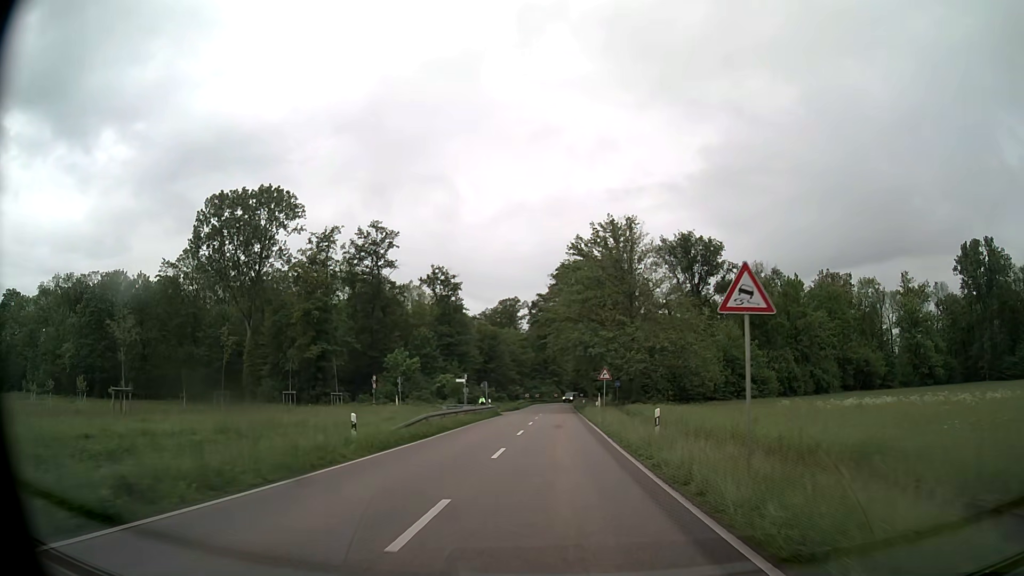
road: secondary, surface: asphalt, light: Day
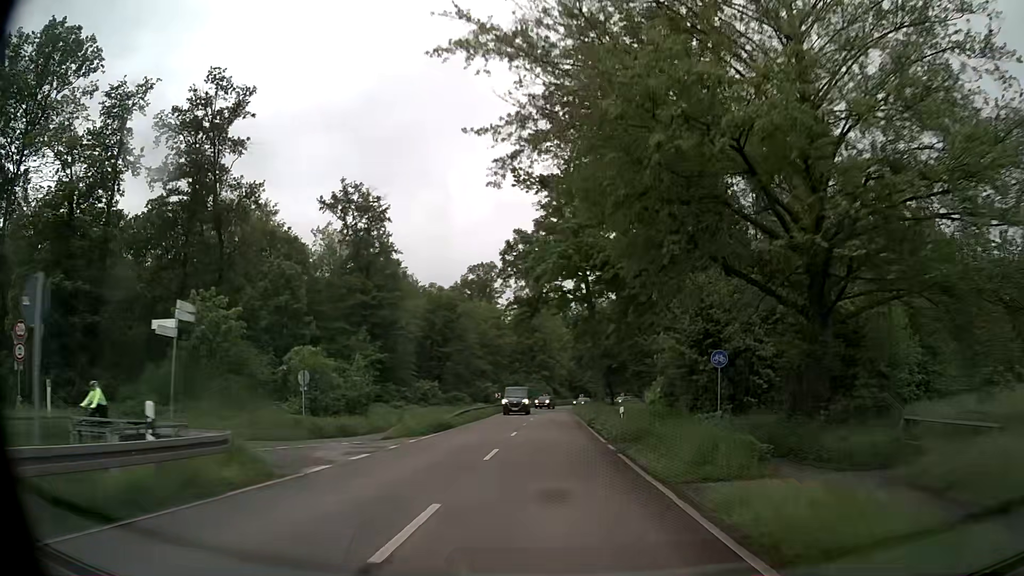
(+0.2, +45.6) m; +1°
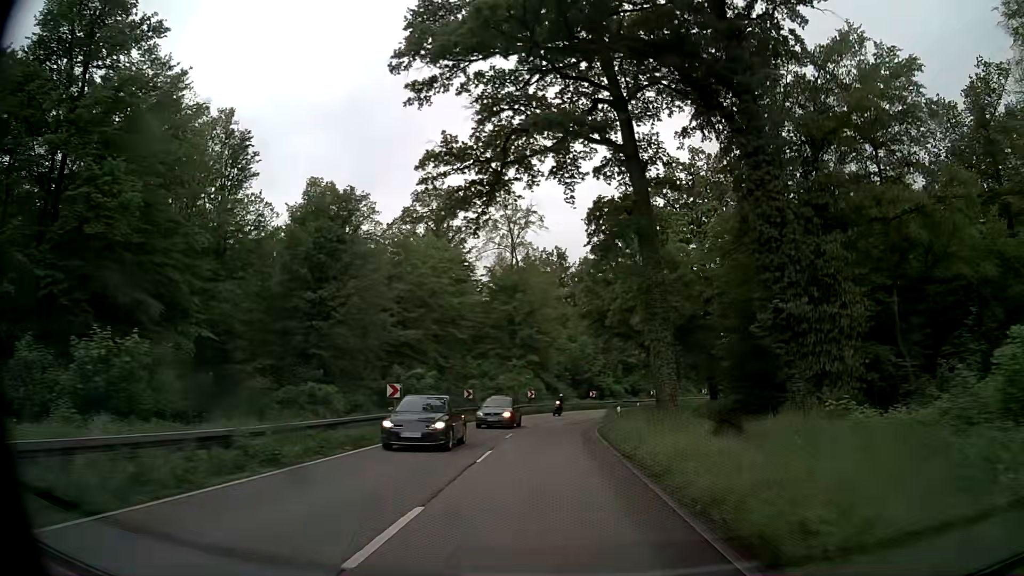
(+0.2, +45.6) m; +1°
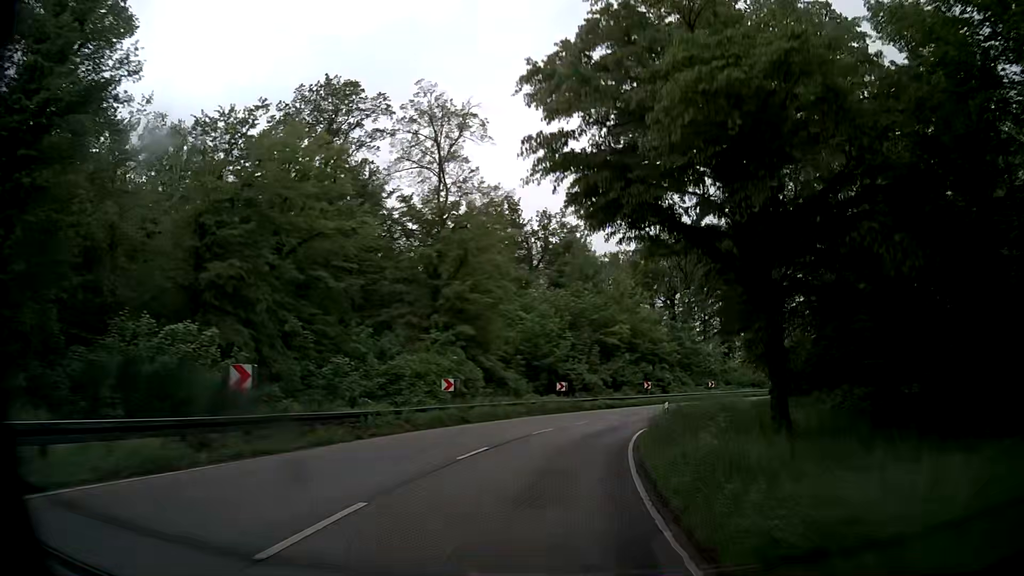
(+0.5, +27.3) m; +4°
